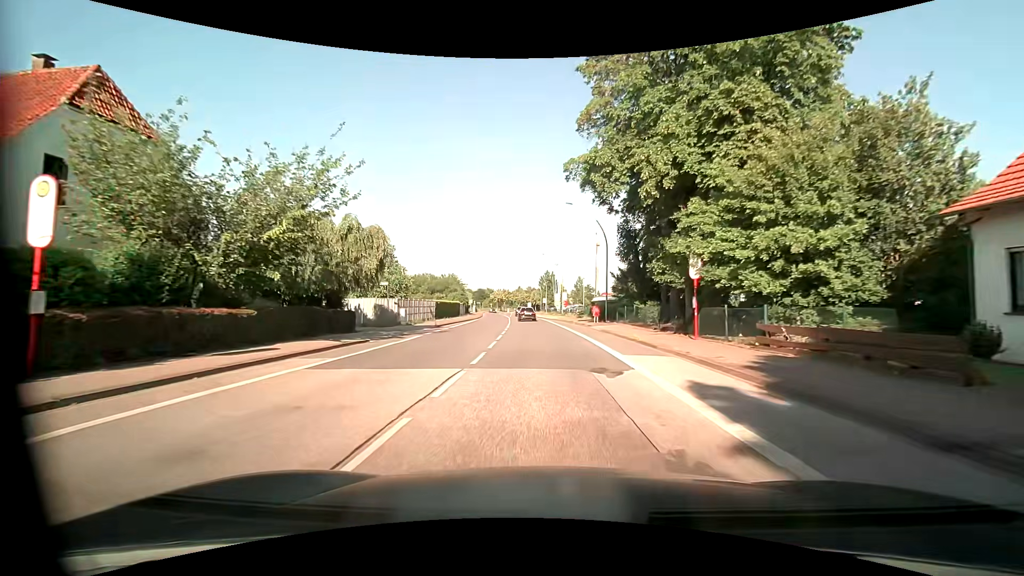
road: primary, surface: asphalt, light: Day
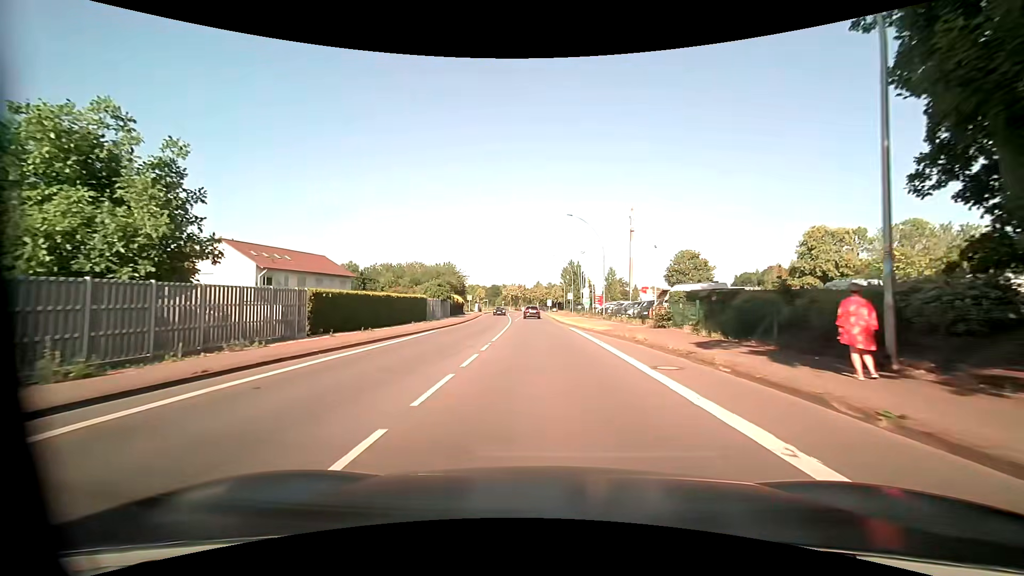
(-0.7, +32.2) m; -2°
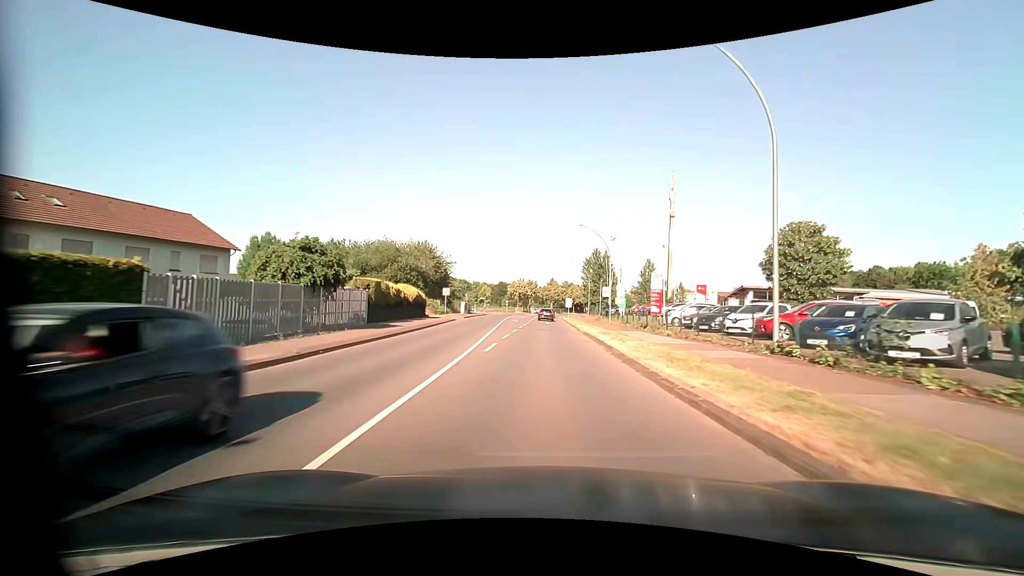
(-0.5, +32.3) m; -1°
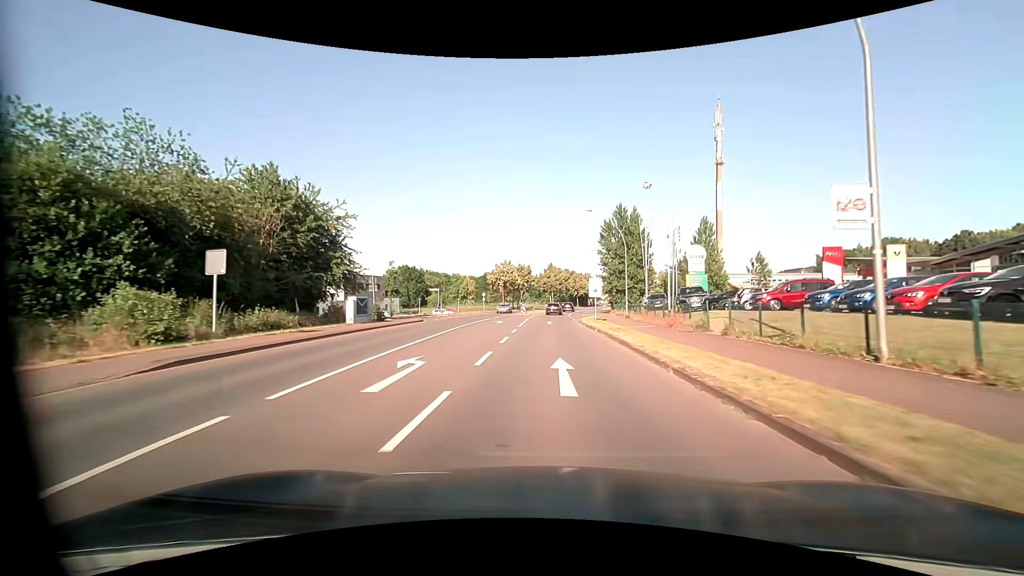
(-0.2, +40.5) m; 0°
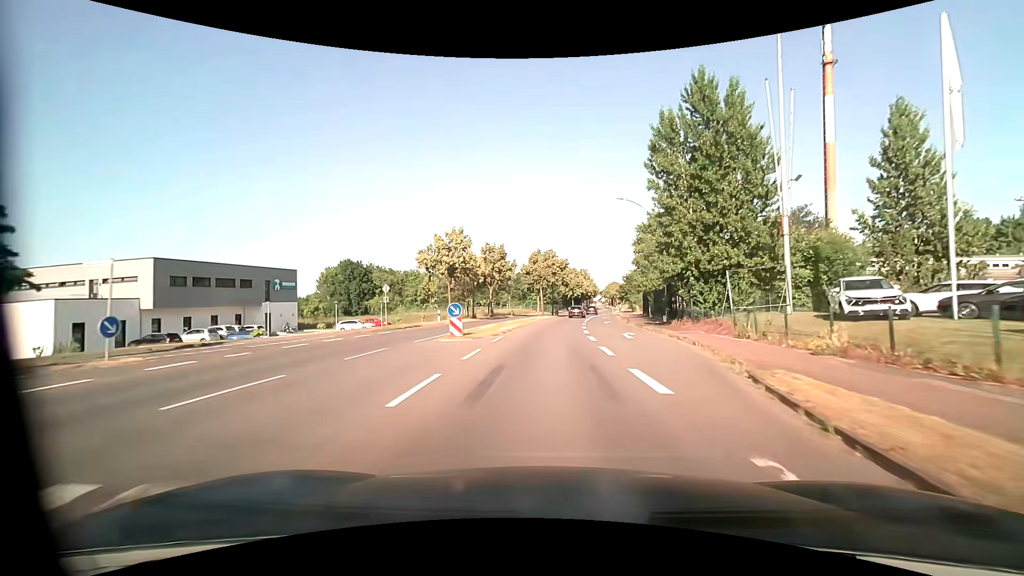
(+0.5, +40.6) m; +1°
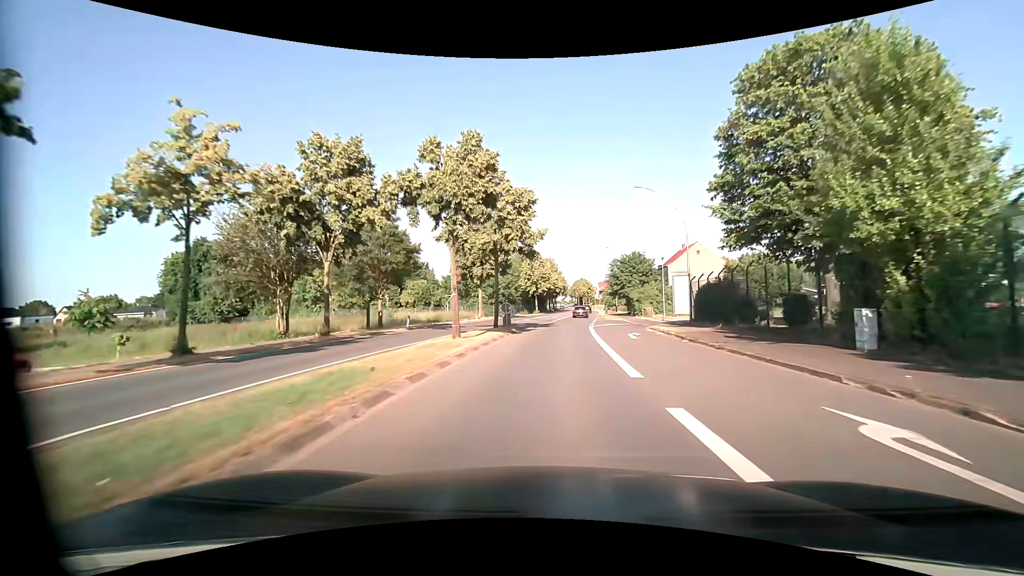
(+1.4, +40.3) m; +5°
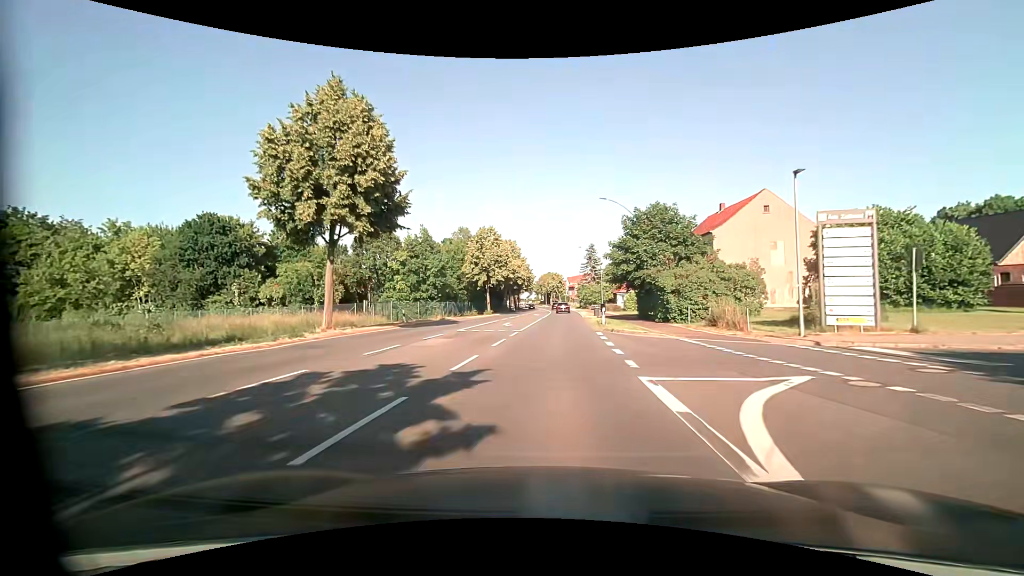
(+1.0, +32.2) m; +3°
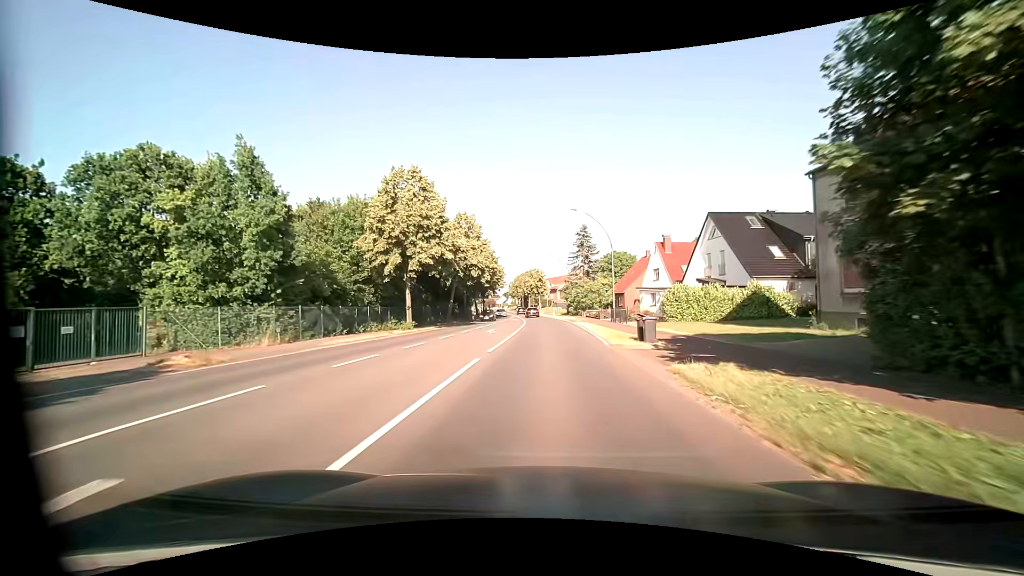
(+0.9, +32.3) m; +2°
(0, +10) (0, +20) (0, +30) (0, +40) (0, +50) (-1, +60) (-1, +70) (-2, +80) (-3, +90) (-4, +100) m
